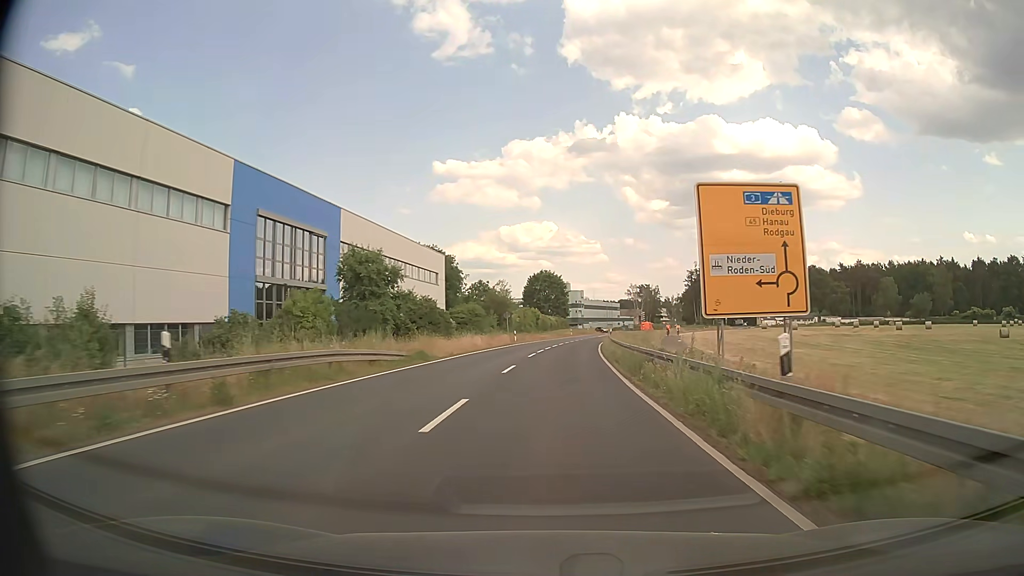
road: secondary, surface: asphalt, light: Day
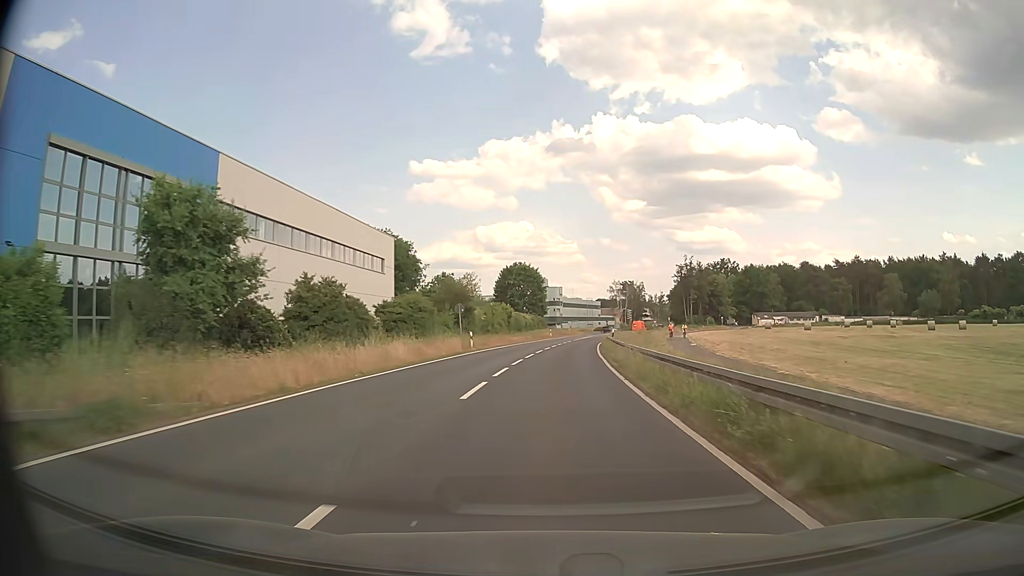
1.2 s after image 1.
(+0.4, +19.4) m; +2°
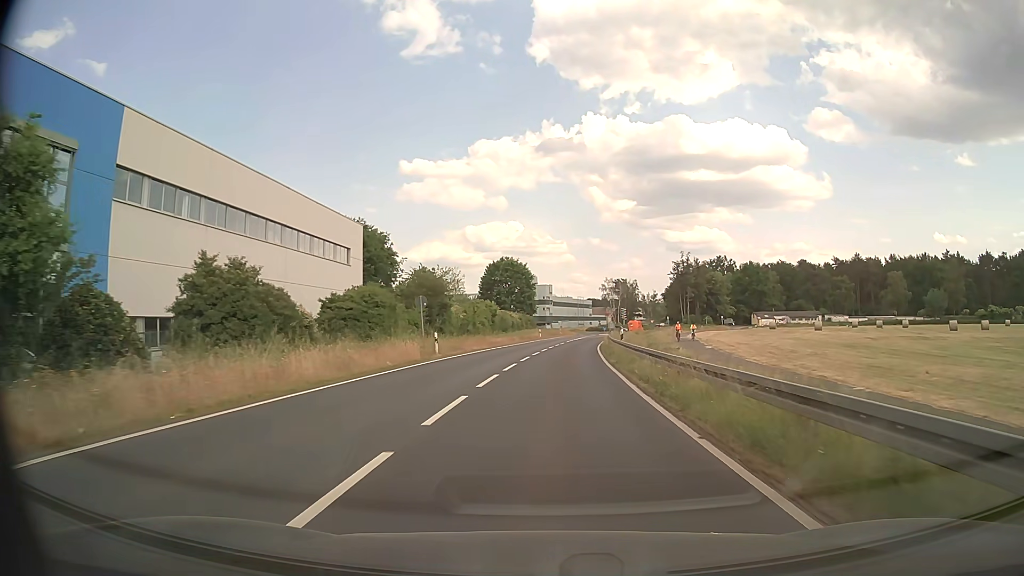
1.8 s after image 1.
(+0.1, +9.6) m; +1°
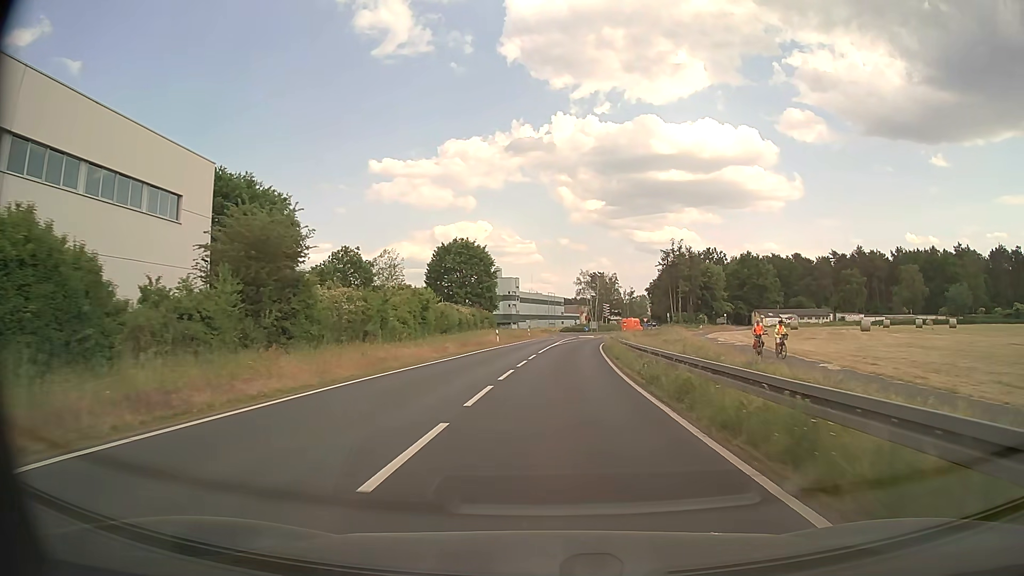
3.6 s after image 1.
(+0.5, +27.8) m; +2°
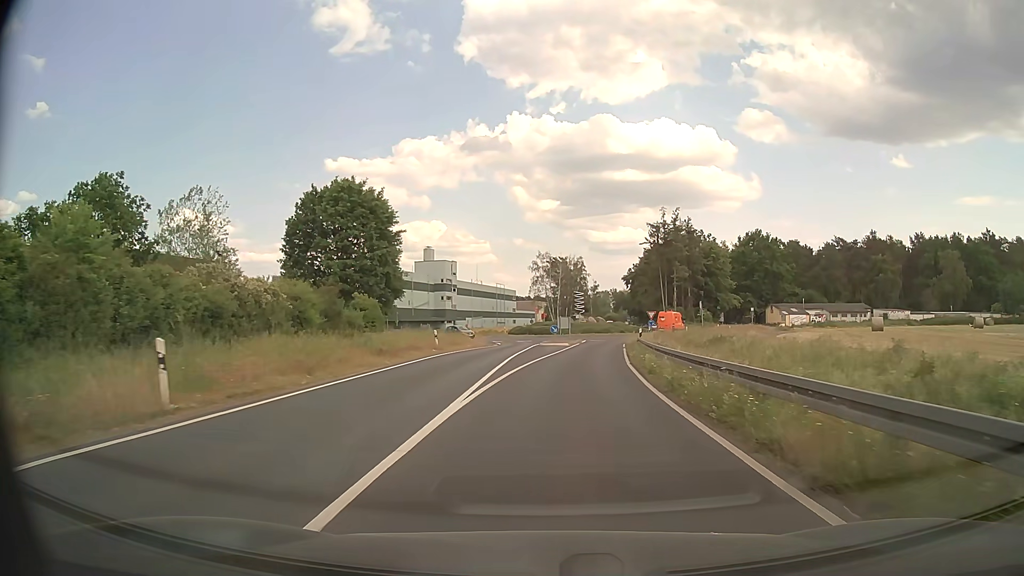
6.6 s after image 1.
(+1.7, +41.8) m; +4°
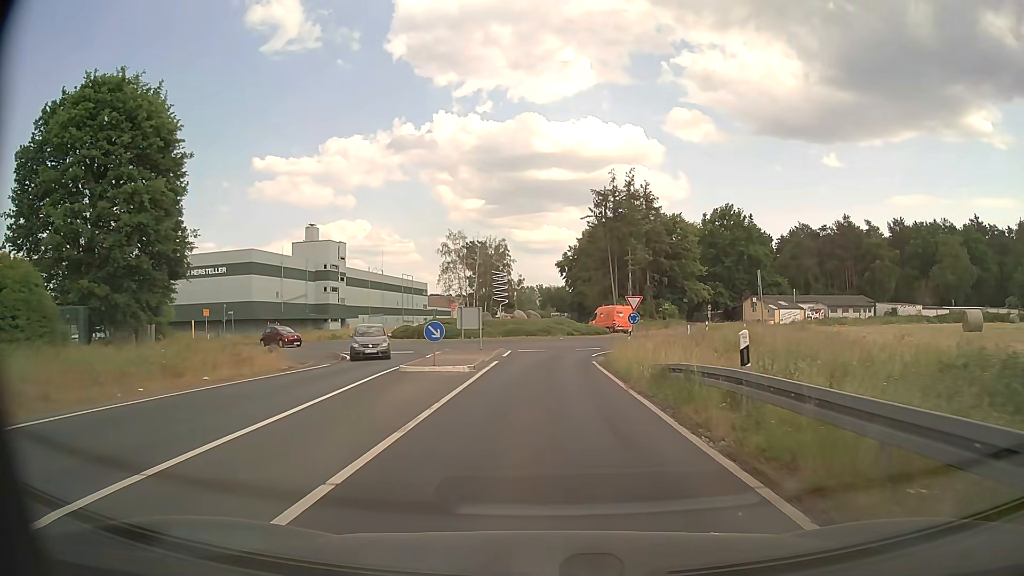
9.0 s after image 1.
(+1.5, +28.3) m; +7°
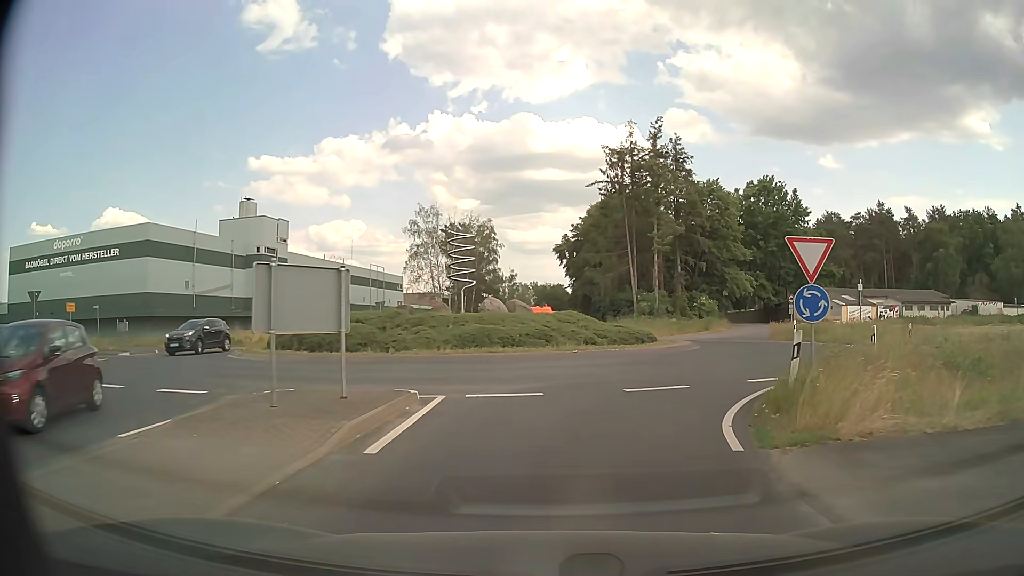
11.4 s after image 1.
(0.0, +21.9) m; 0°
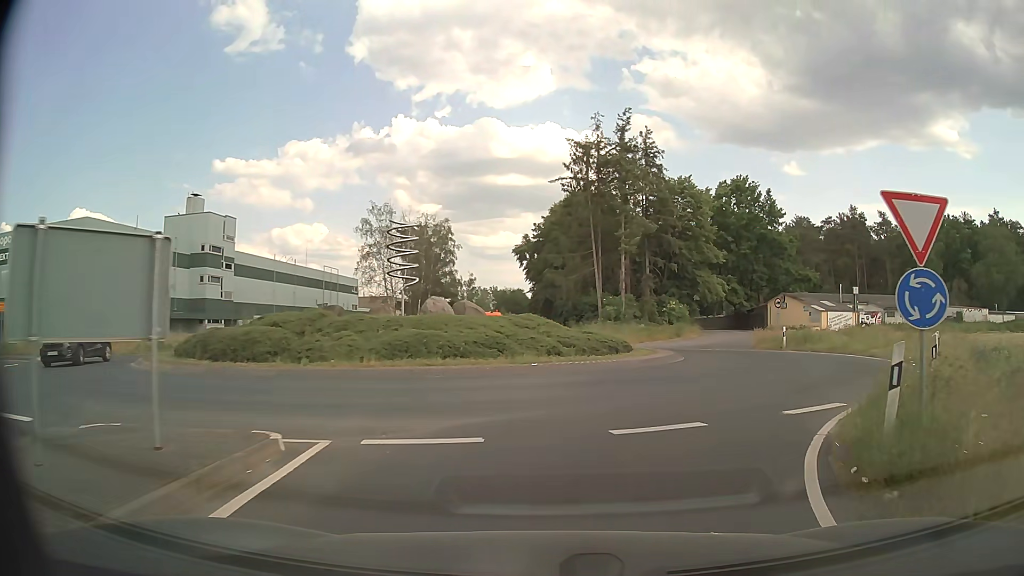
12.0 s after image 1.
(+0.1, +4.5) m; +3°
(+1, +10) (+6, +19) (+7, +29) (+2, +37) (-8, +39) (-17, +35) (-26, +31) (-36, +30) (-46, +30) (-56, +31) m
